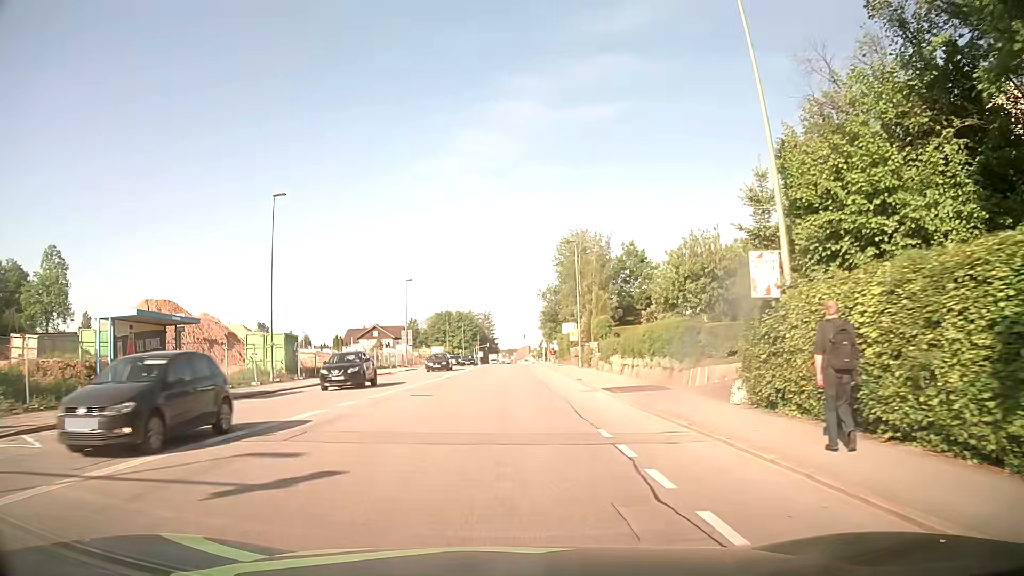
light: Day
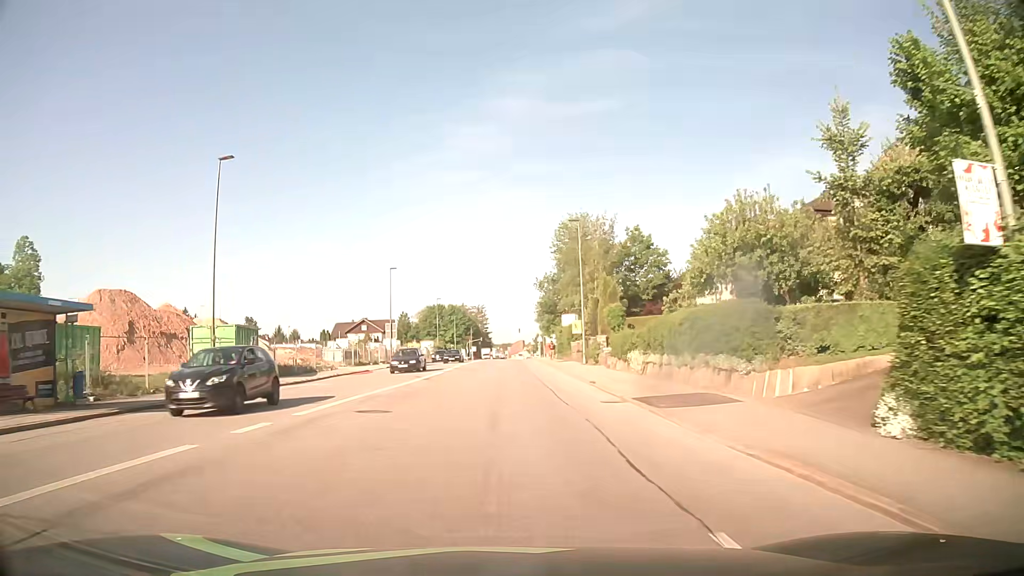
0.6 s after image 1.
(+0.1, +7.0) m; +1°
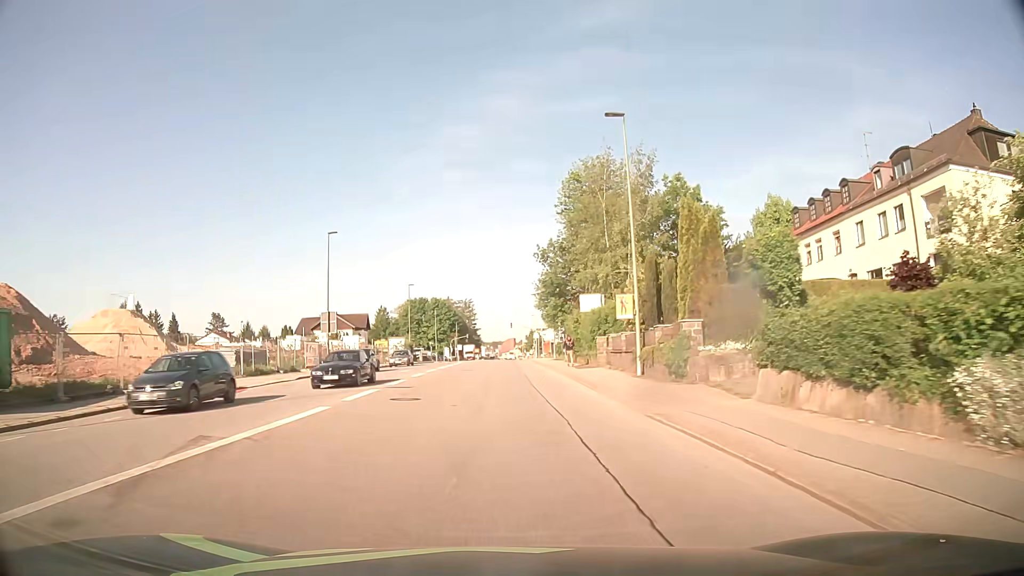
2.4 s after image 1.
(+0.2, +22.9) m; +1°
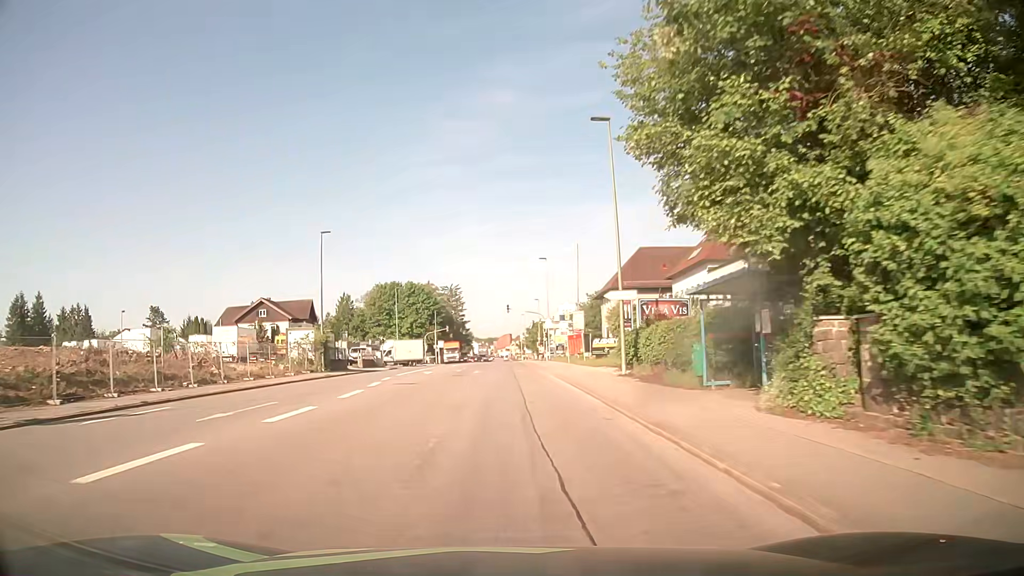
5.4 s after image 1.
(+0.1, +41.7) m; 0°
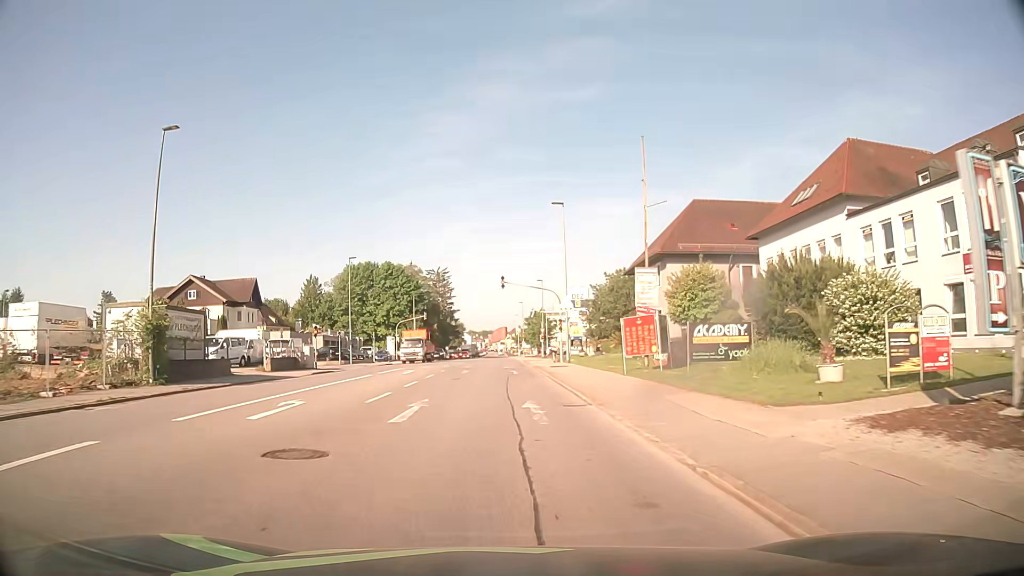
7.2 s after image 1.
(0.0, +24.4) m; 0°
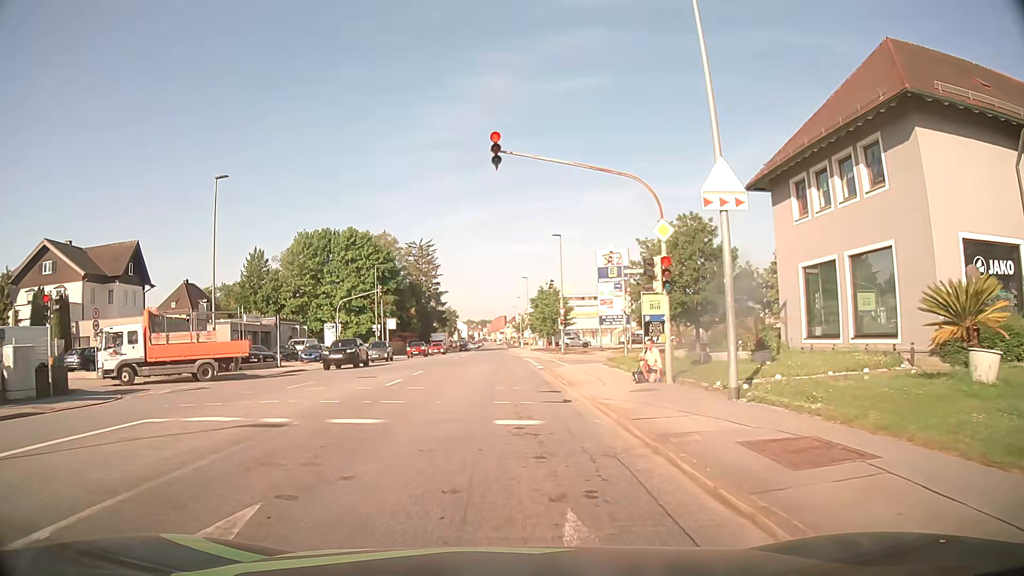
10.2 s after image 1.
(0.0, +30.2) m; 0°
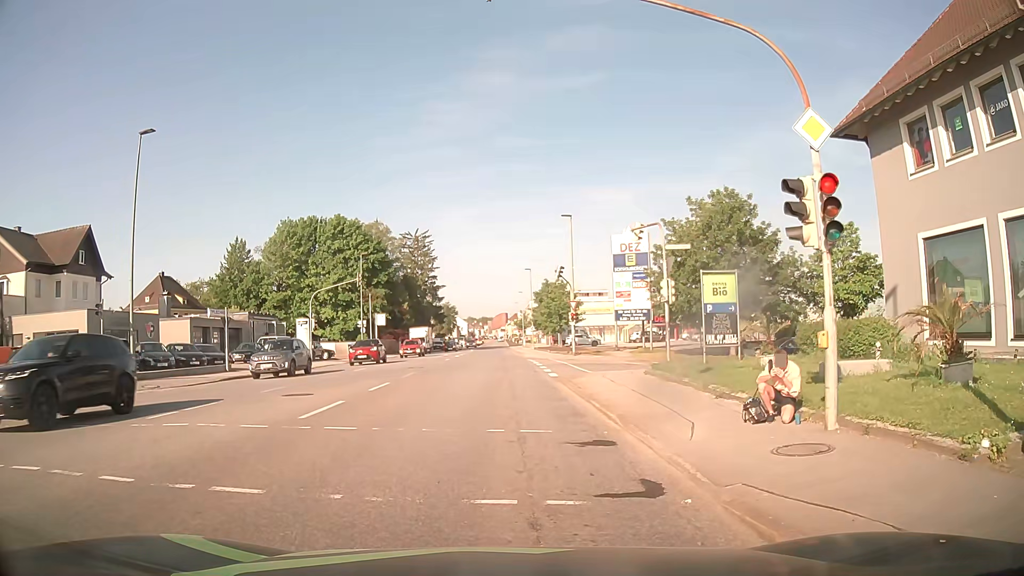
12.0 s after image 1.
(0.0, +7.8) m; -1°
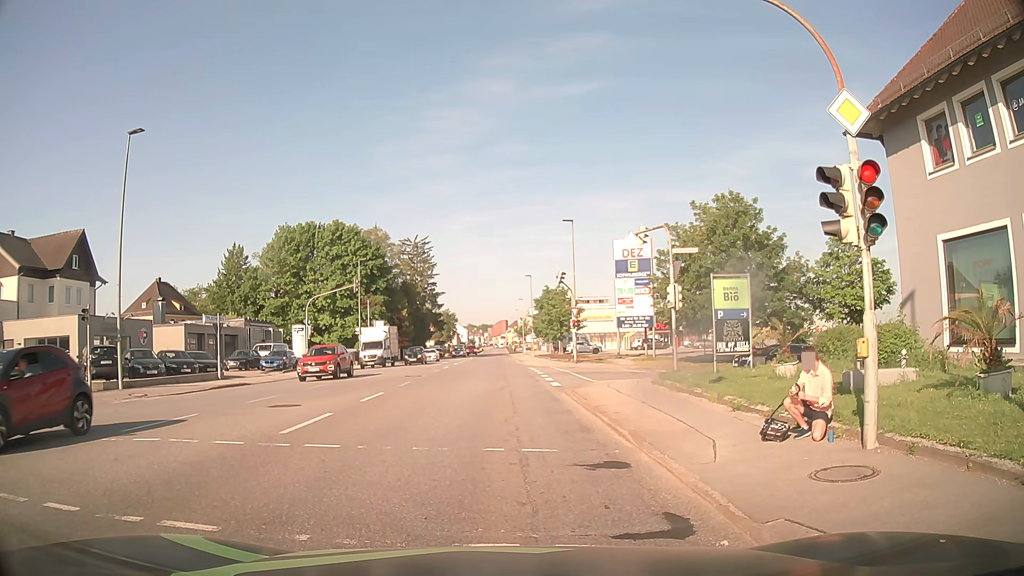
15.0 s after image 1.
(0.0, +0.9) m; +1°
